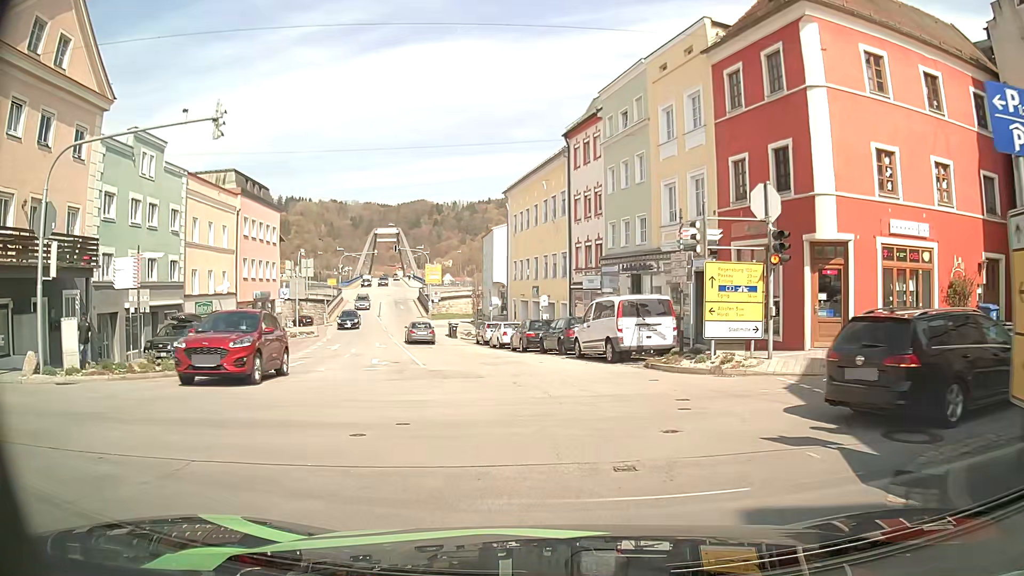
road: tertiary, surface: asphalt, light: Day
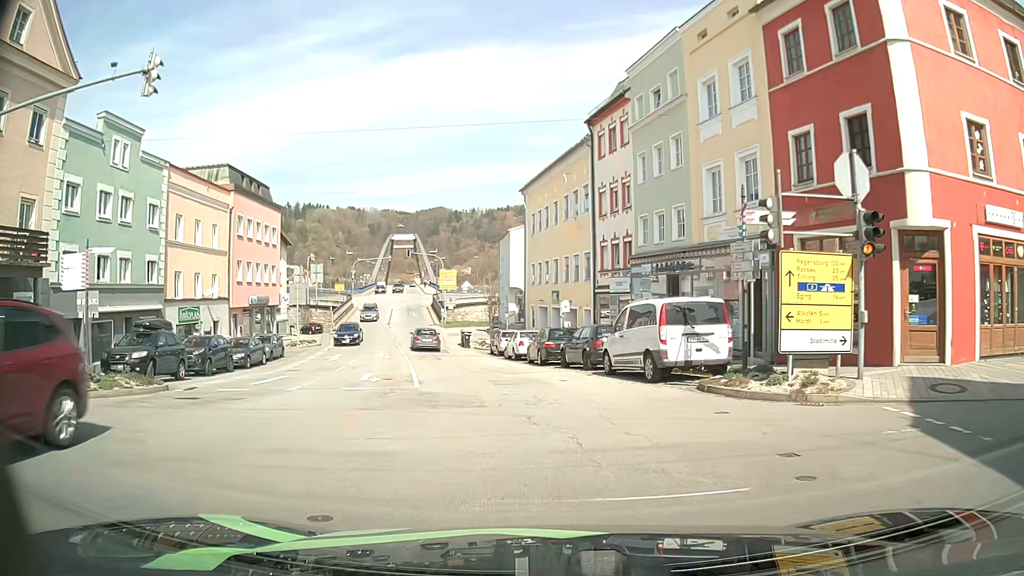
(-0.1, +4.0) m; -2°
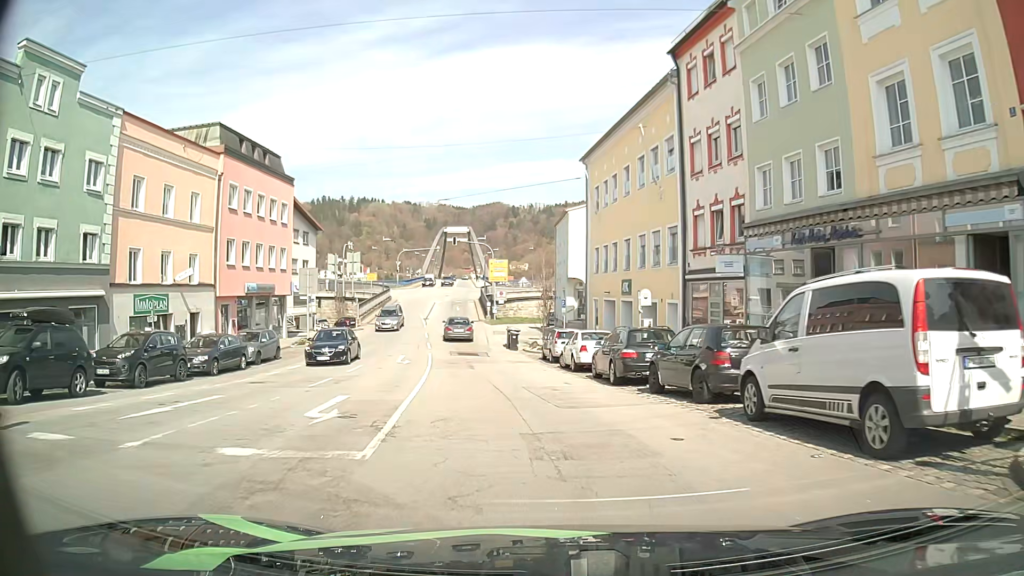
(-0.3, +8.8) m; -4°
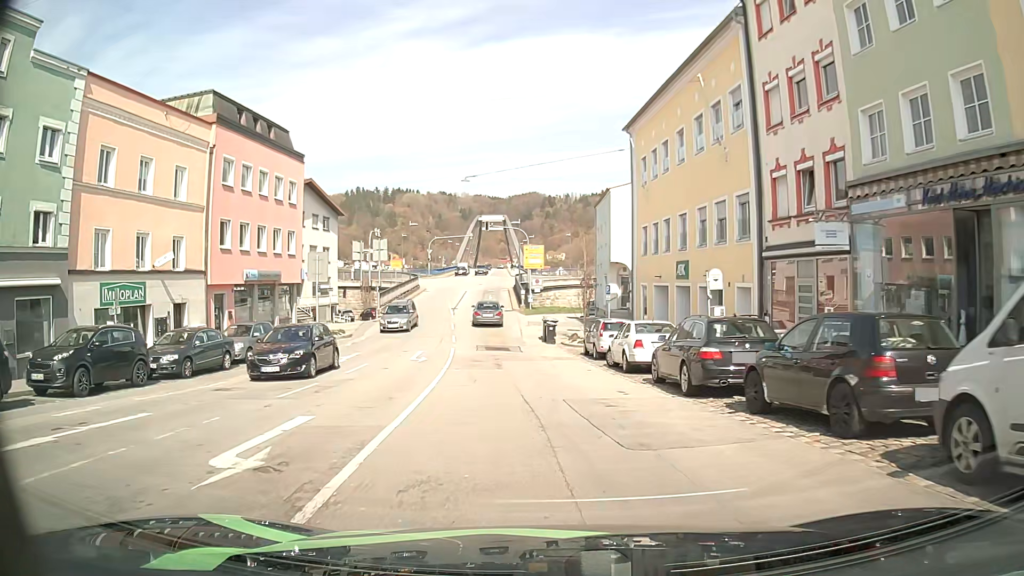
(-0.1, +4.6) m; -4°
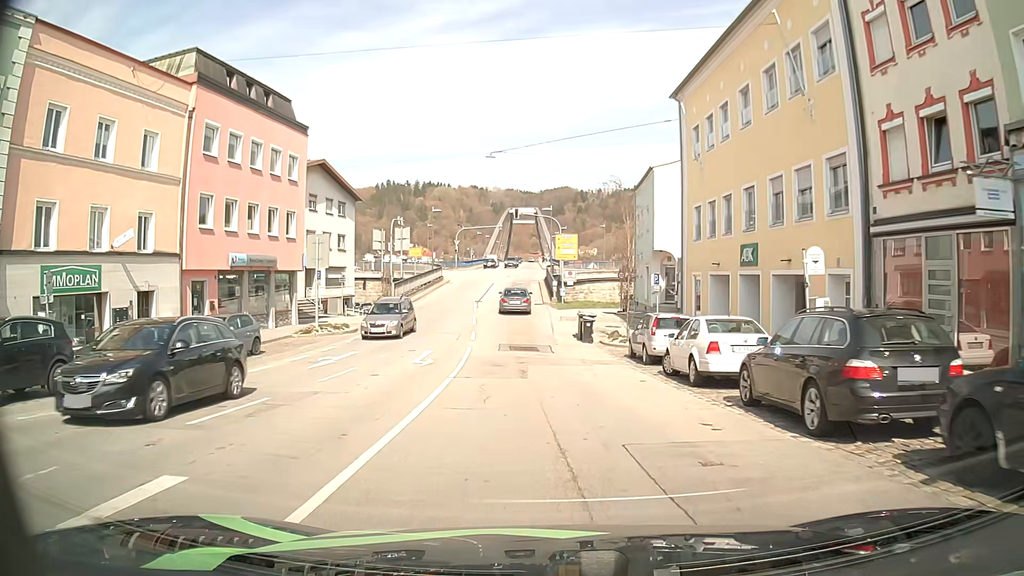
(-0.1, +4.9) m; -3°
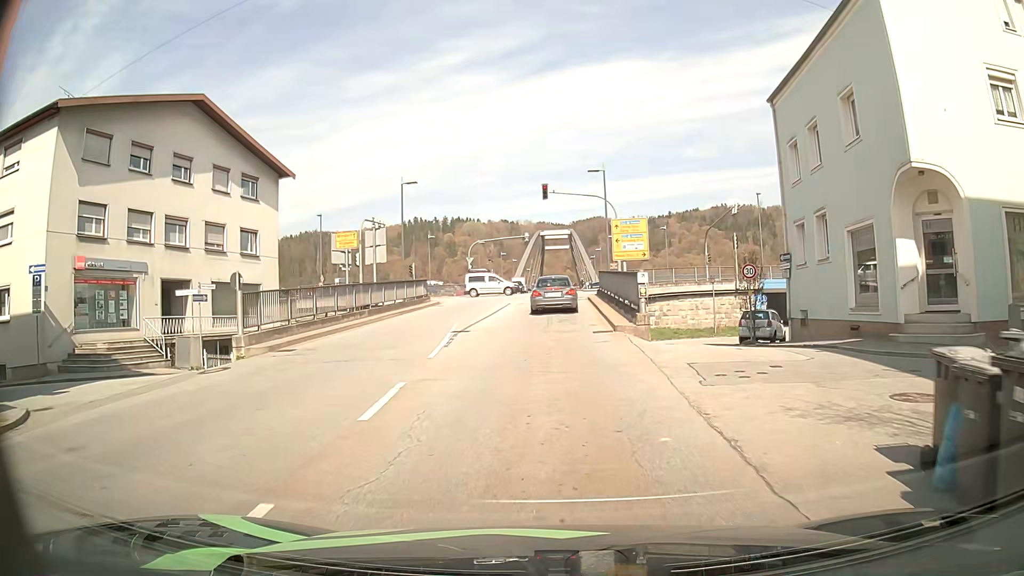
(-0.7, +24.9) m; -3°
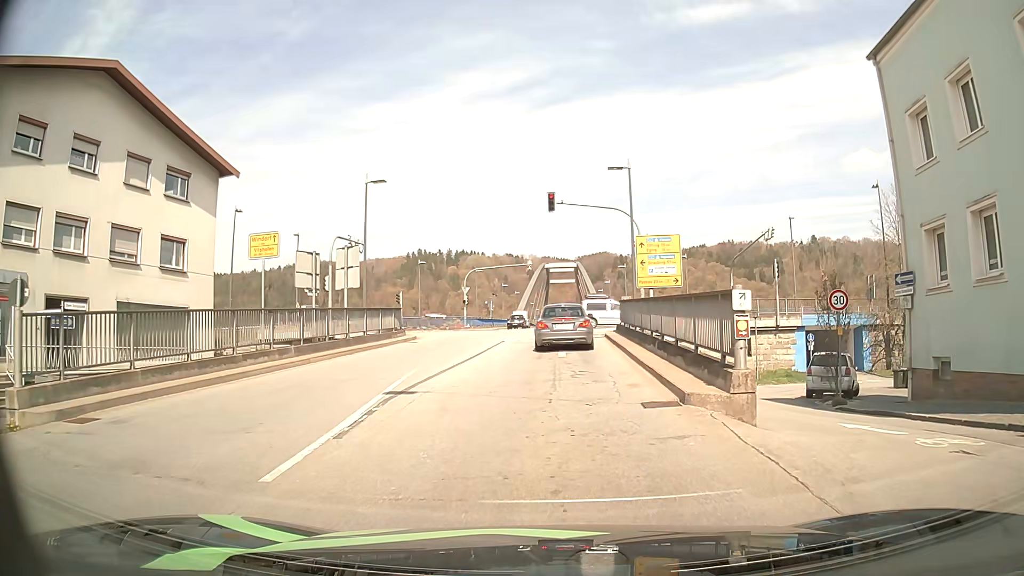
(0.0, +8.1) m; 0°
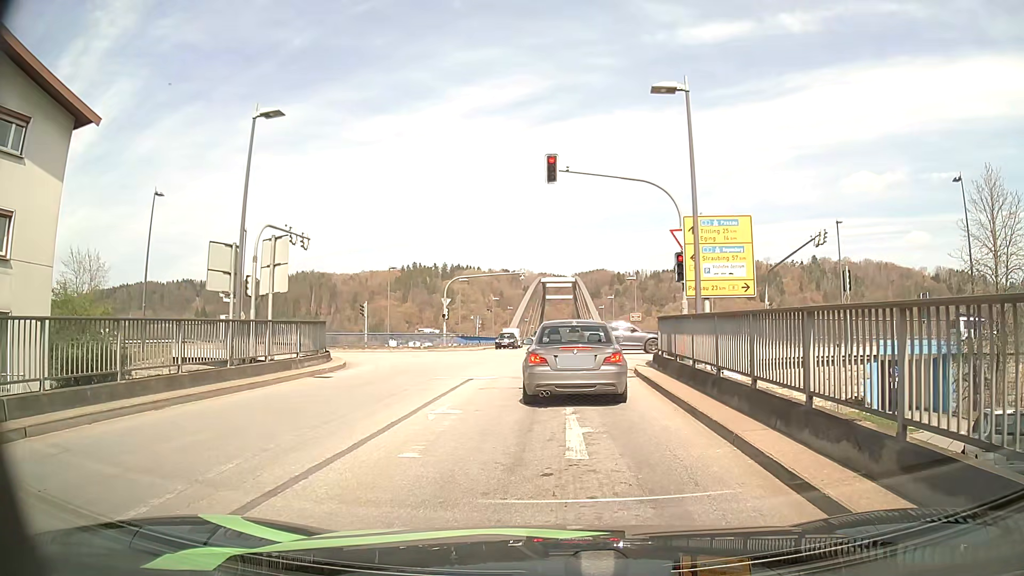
(0.0, +10.8) m; +2°
(0, +10) (0, +20) (+2, +29) (+11, +35) (+21, +36) (+31, +36) (+41, +36) (+51, +36) (+61, +35) (+71, +35) m
